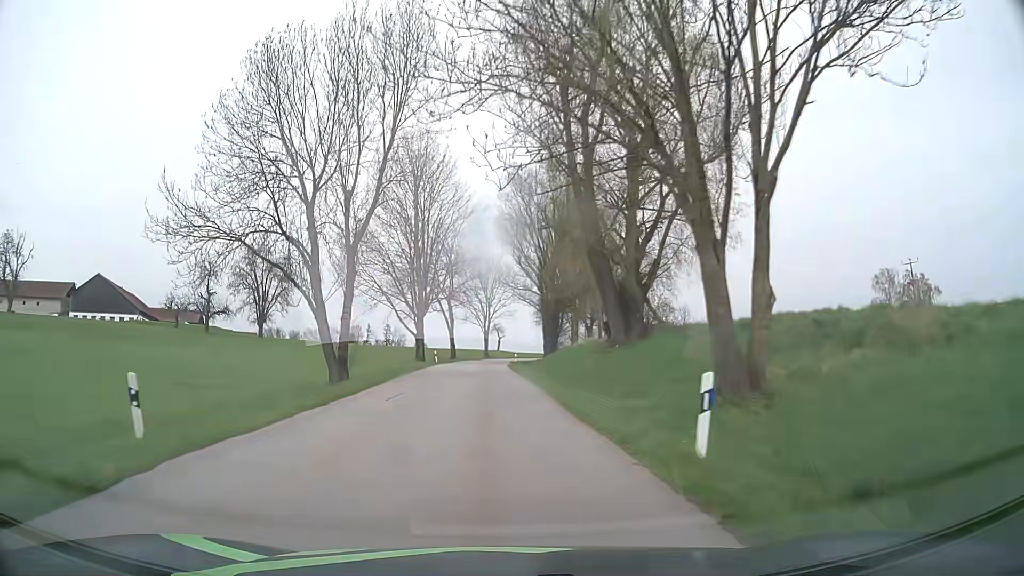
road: tertiary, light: Day
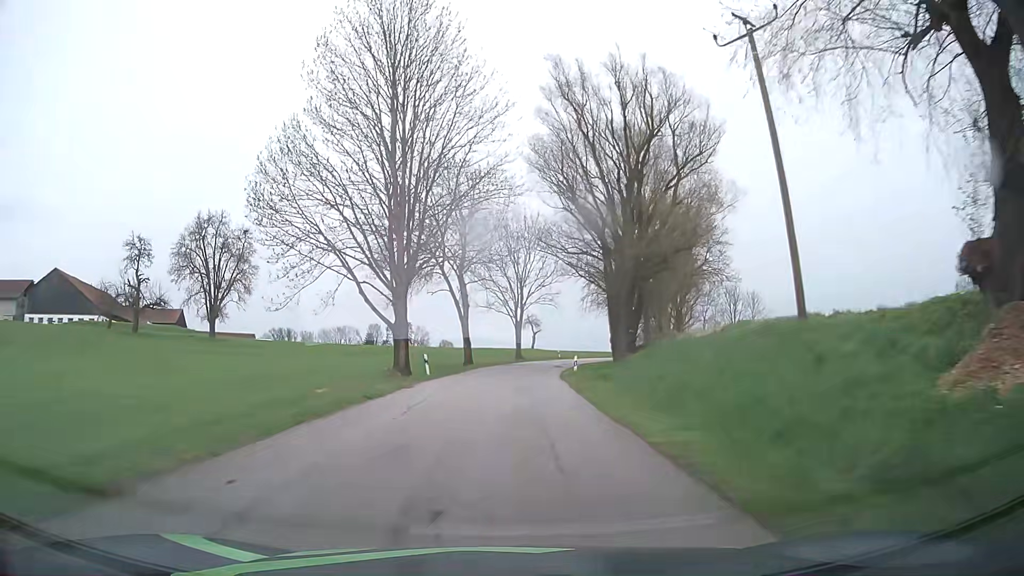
(-1.0, +27.1) m; -2°
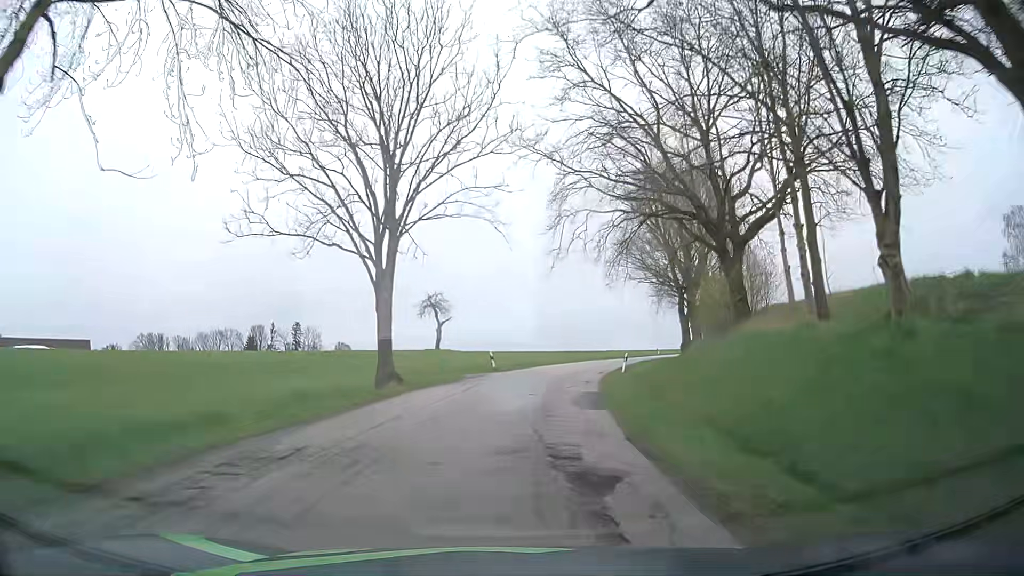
(+1.5, +44.9) m; +6°
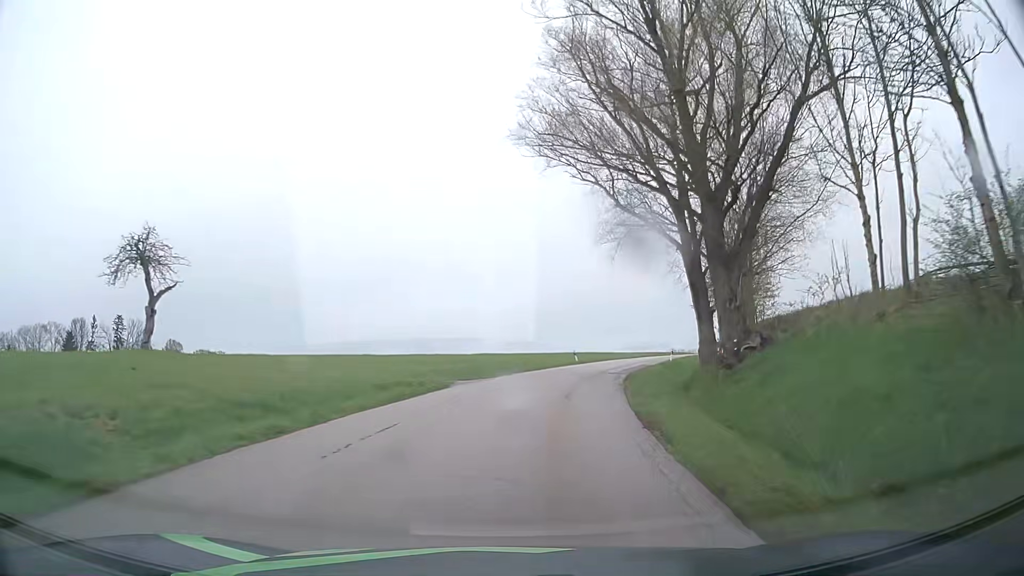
(+3.8, +35.5) m; +13°
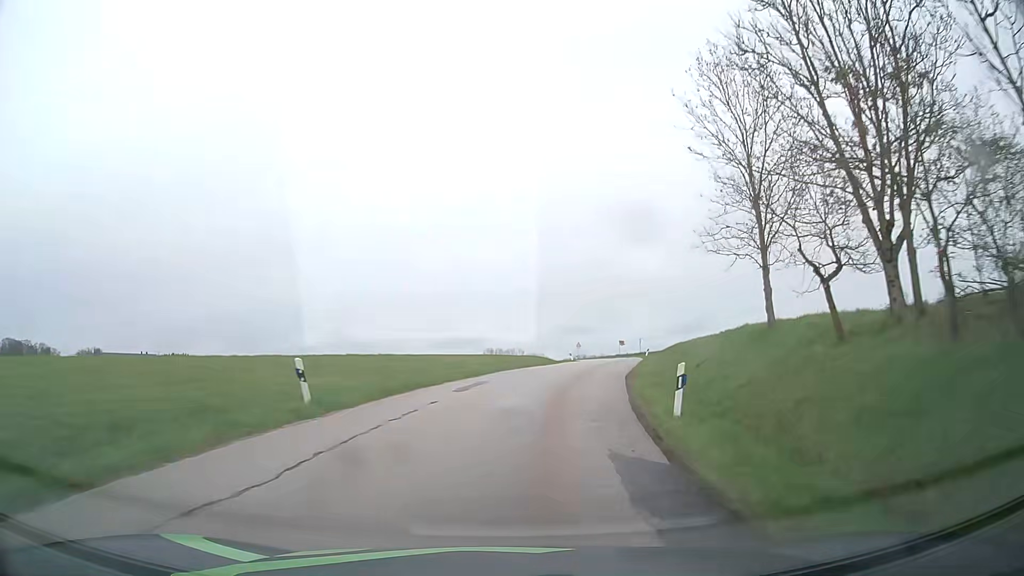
(+5.0, +35.0) m; +16°
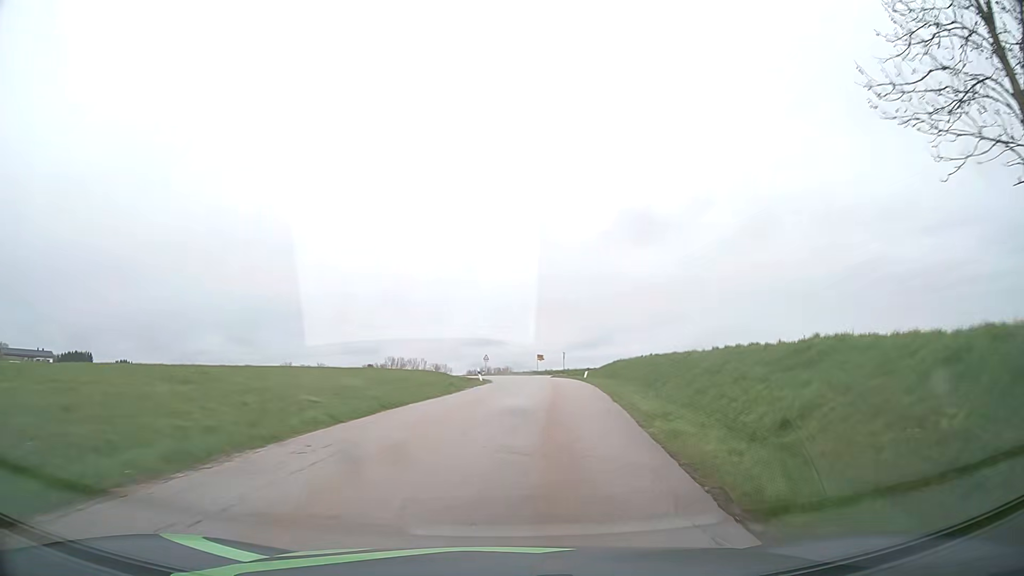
(+0.9, +17.7) m; +7°
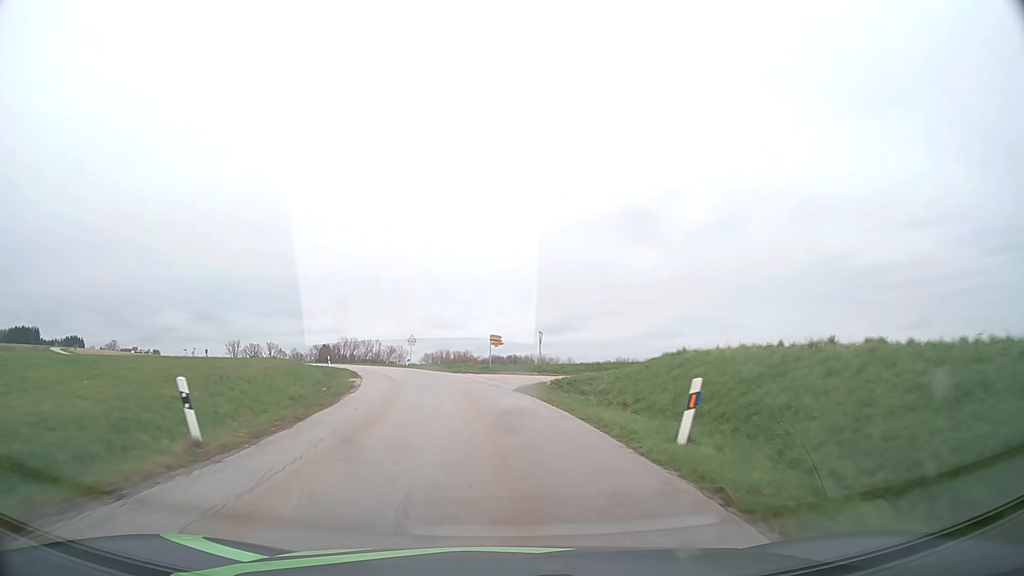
(+2.8, +35.6) m; +5°
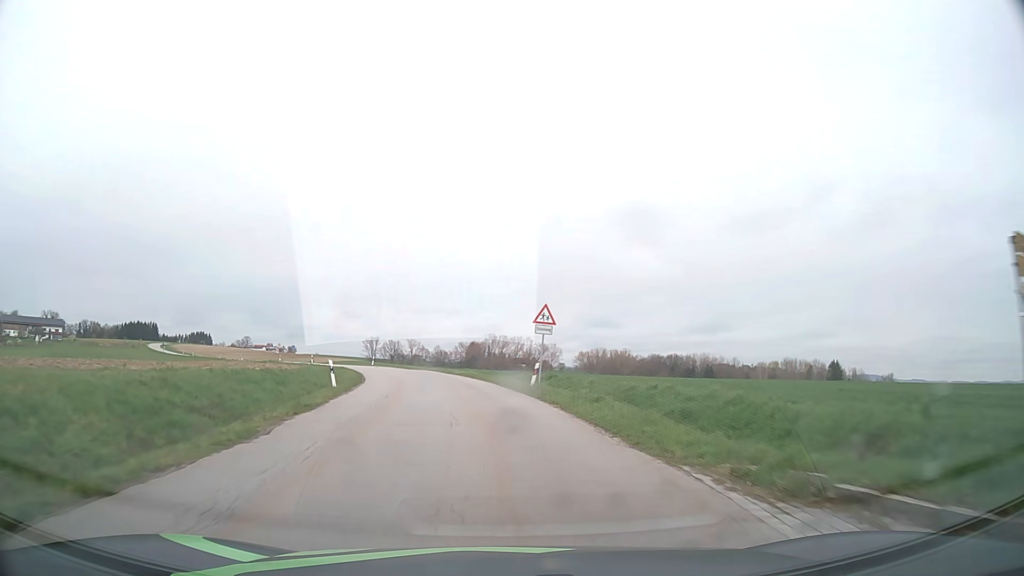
(-3.9, +36.6) m; -13°
